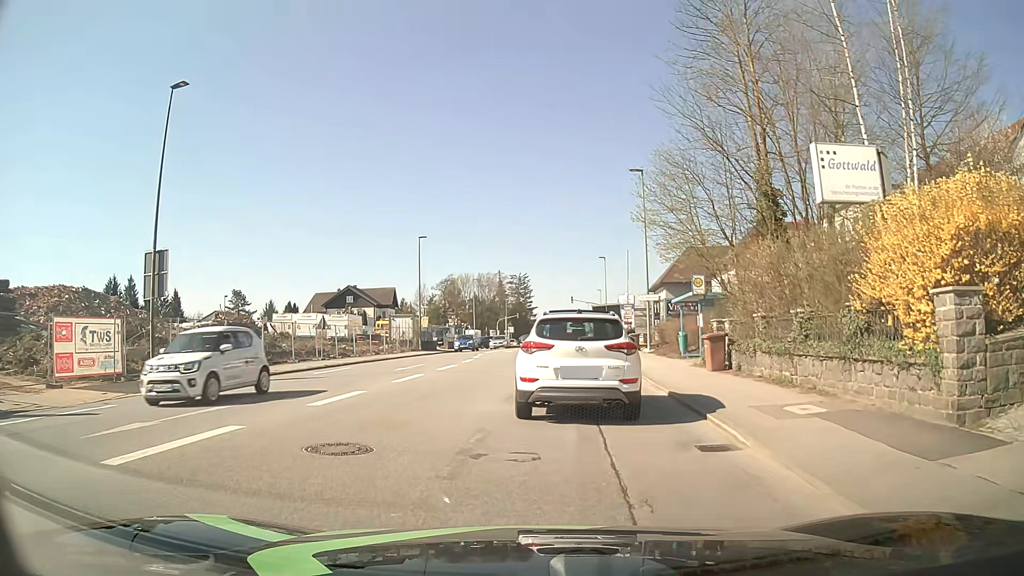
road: tertiary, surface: asphalt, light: Day
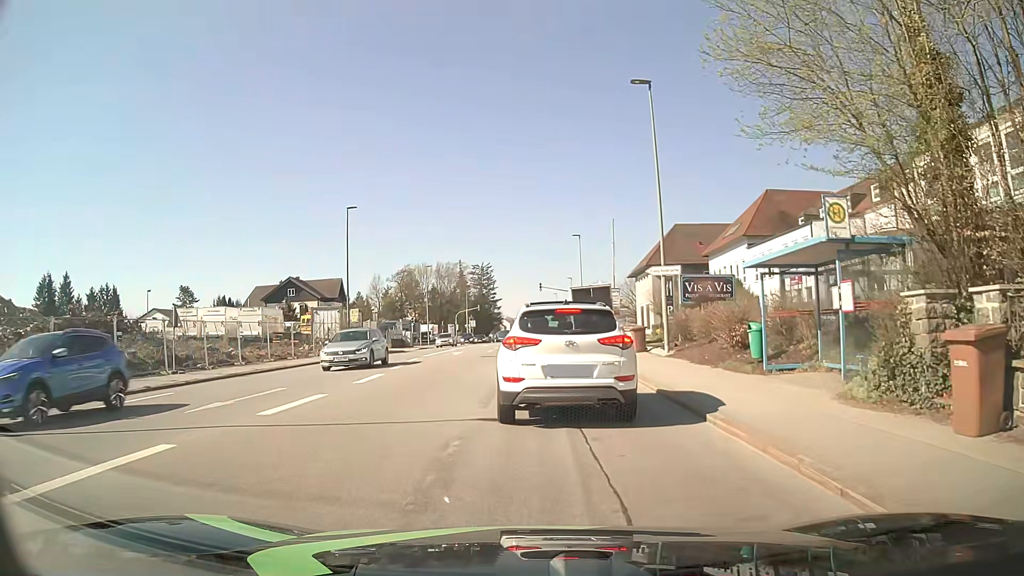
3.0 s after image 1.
(+0.2, +13.4) m; +2°
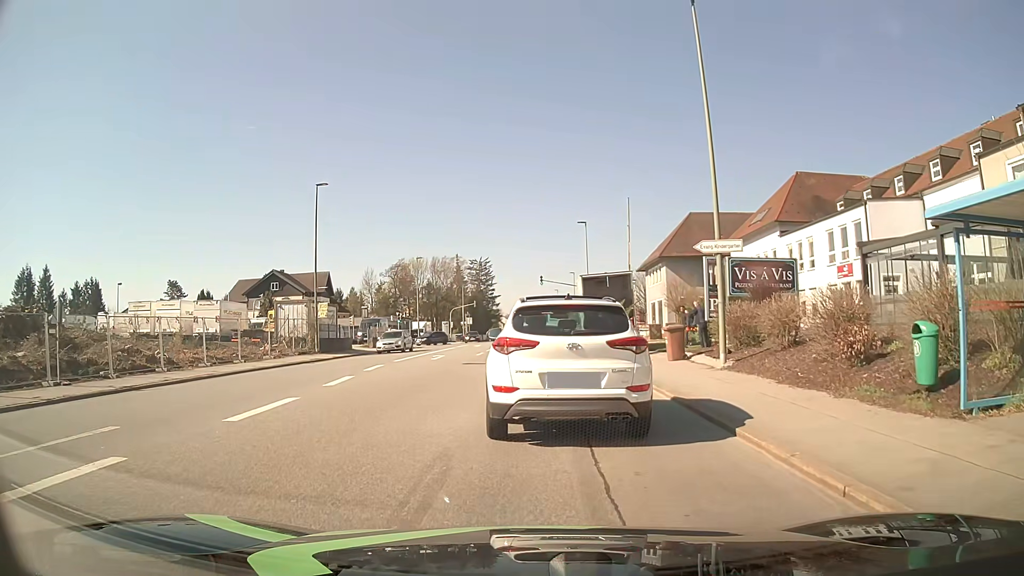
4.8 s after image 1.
(0.0, +7.1) m; +1°
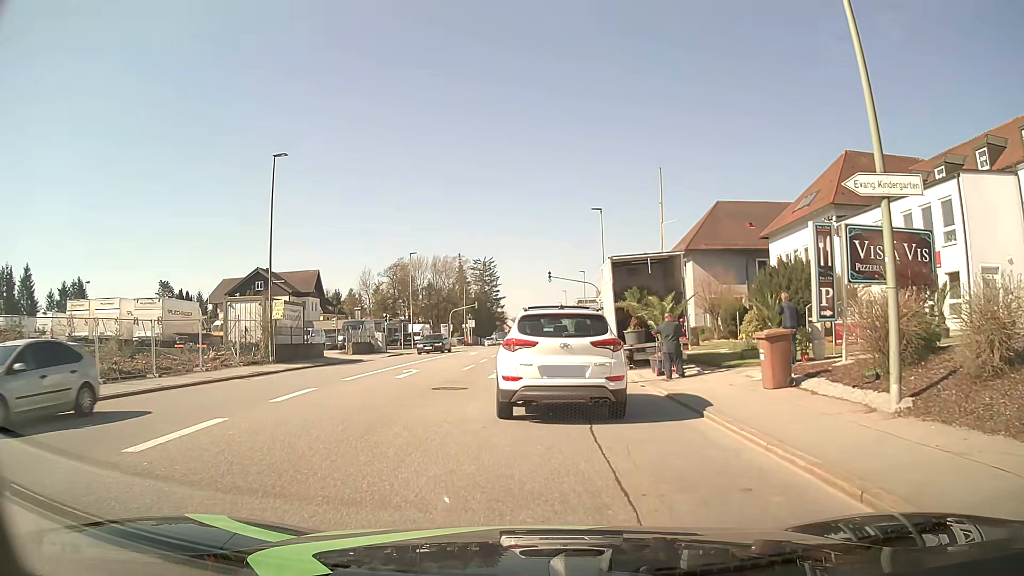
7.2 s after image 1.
(-0.1, +8.4) m; -2°
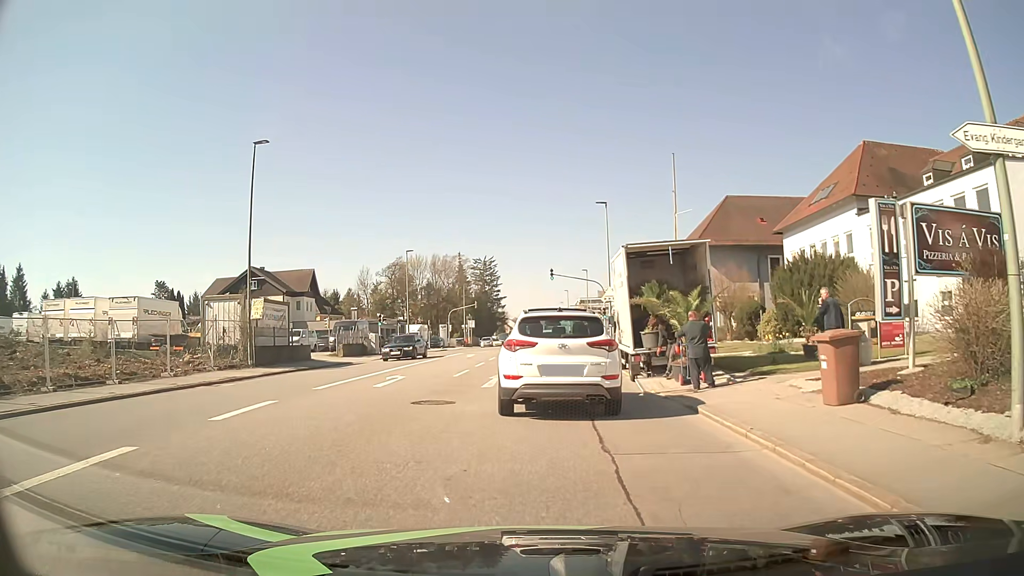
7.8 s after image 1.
(0.0, +2.8) m; +1°
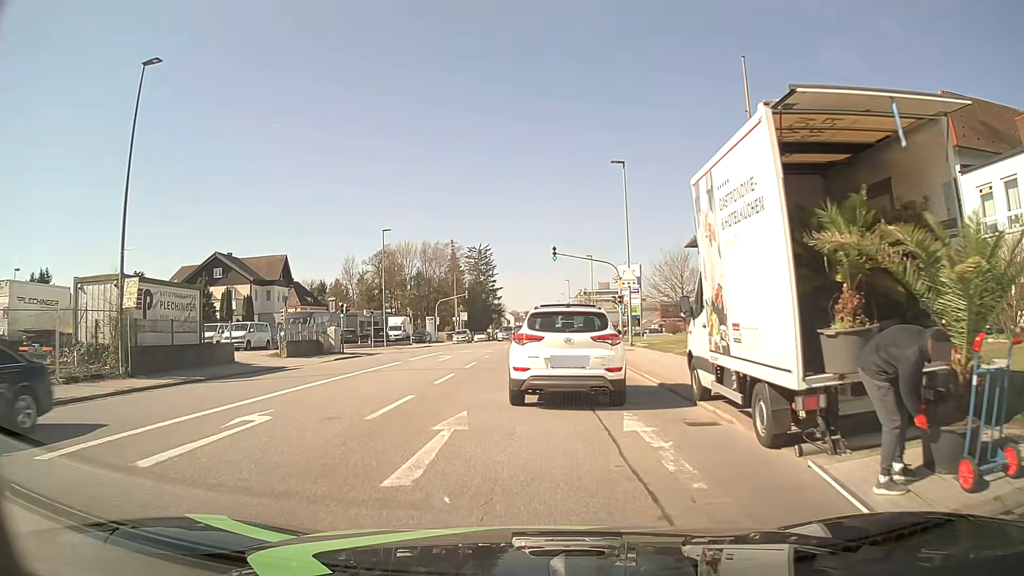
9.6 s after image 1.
(0.0, +10.4) m; +1°
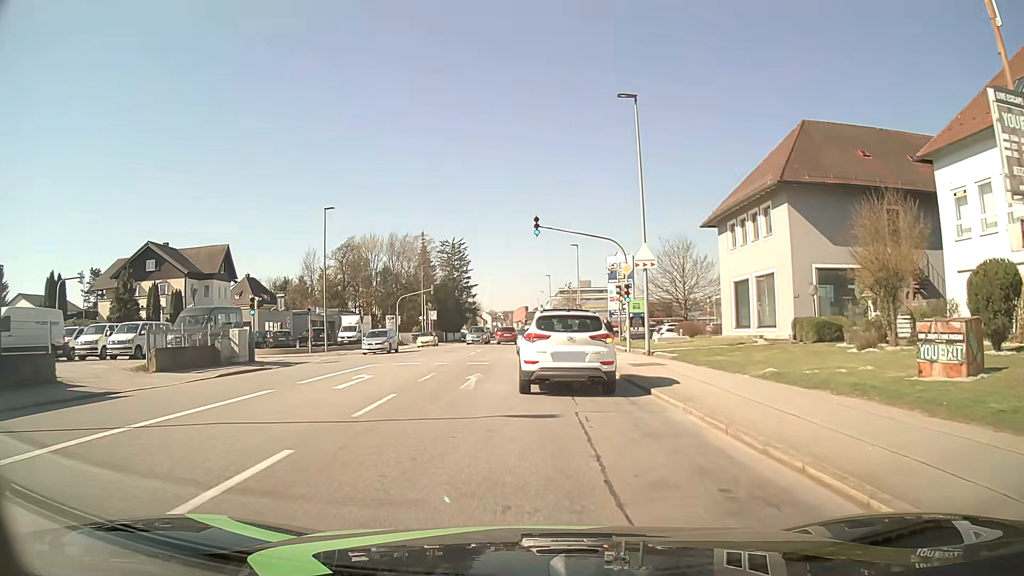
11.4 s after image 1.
(0.0, +11.5) m; +2°
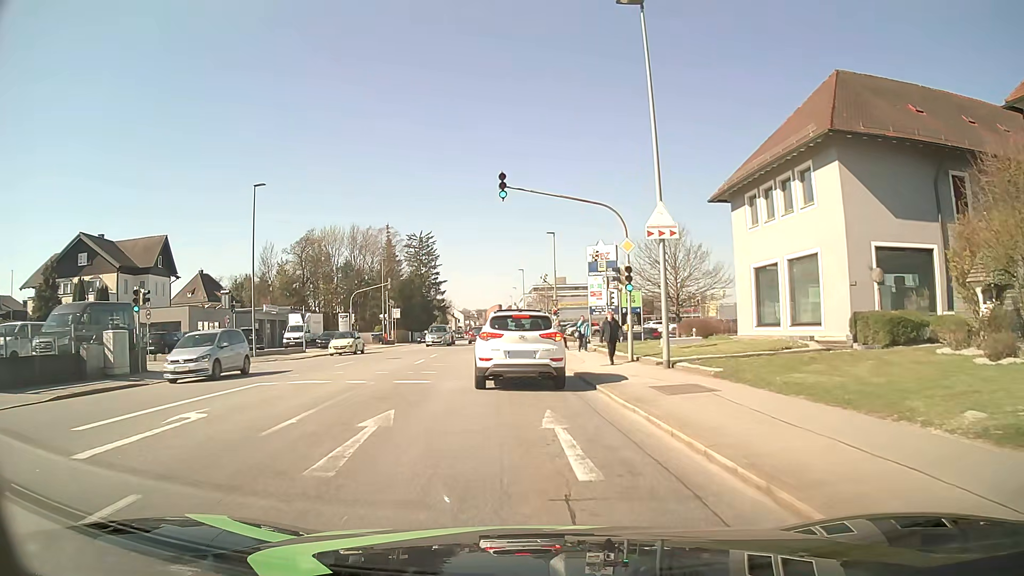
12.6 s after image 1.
(+0.2, +8.4) m; +2°
